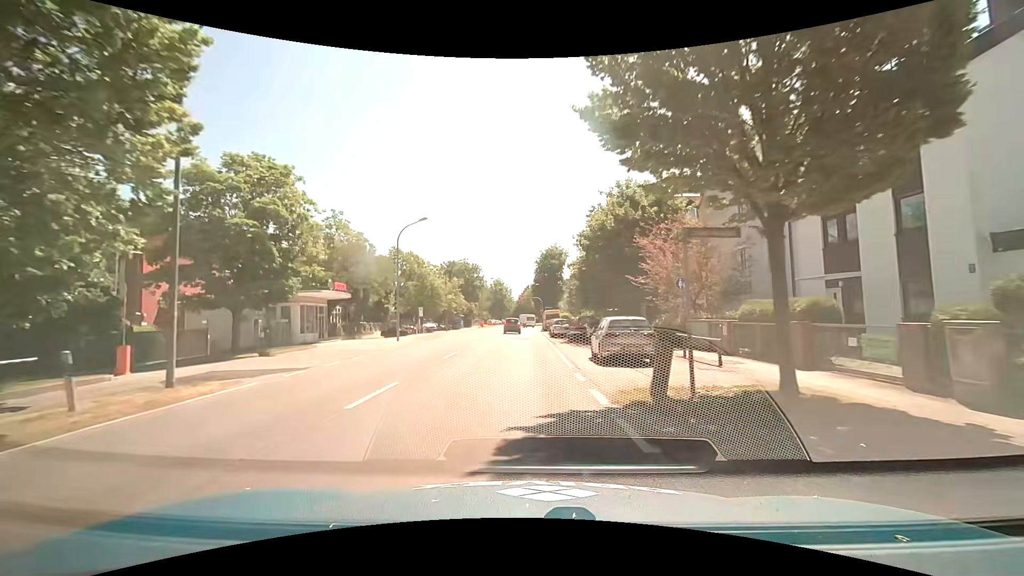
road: tertiary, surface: asphalt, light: Day
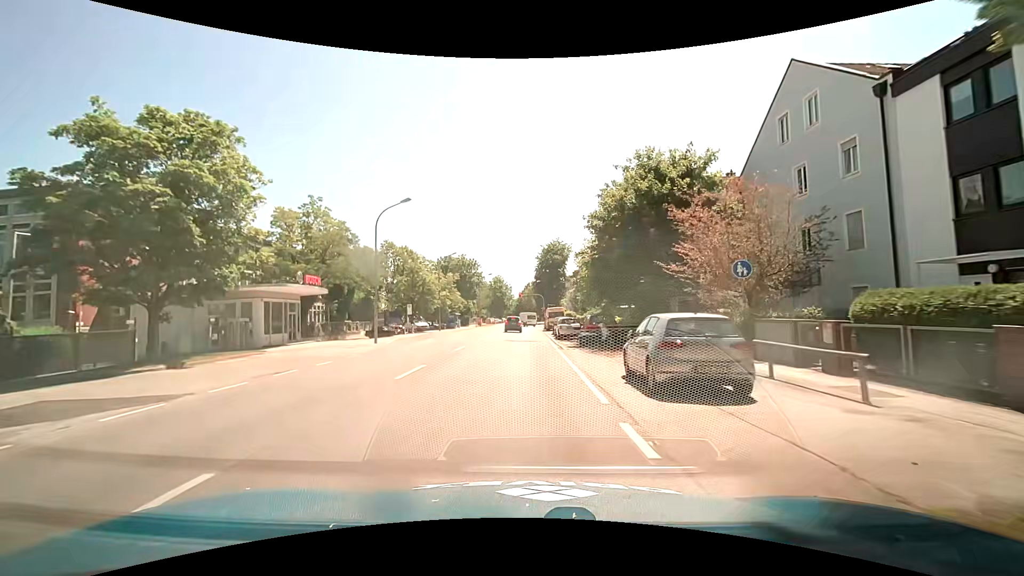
(0.0, +6.3) m; 0°
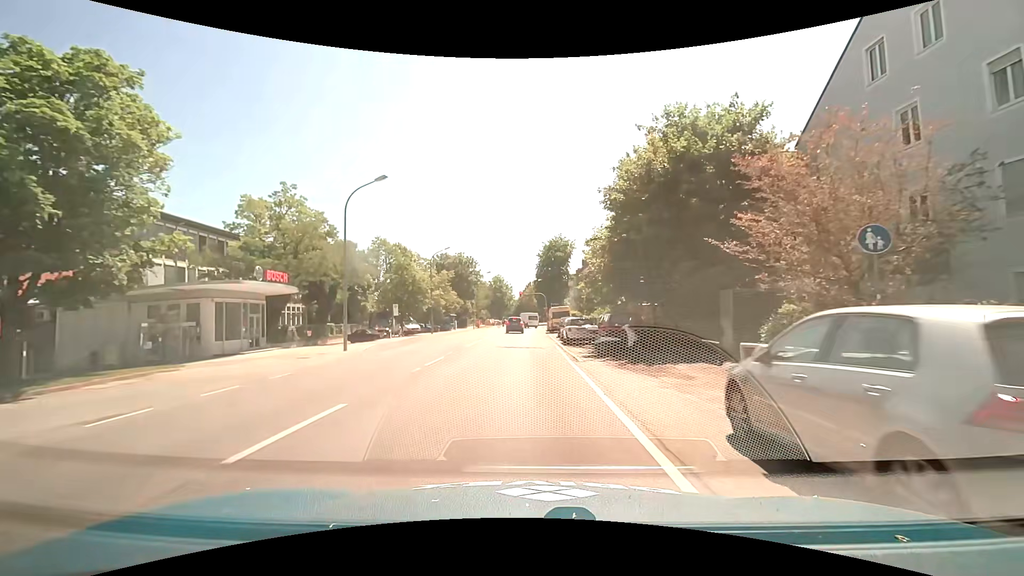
(0.0, +6.2) m; +1°
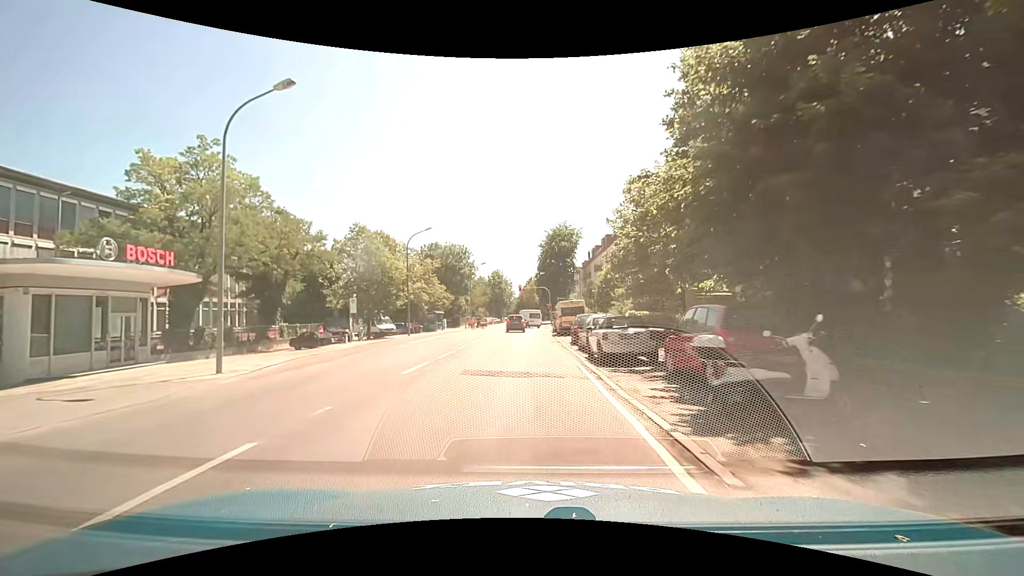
(-0.2, +12.1) m; -1°
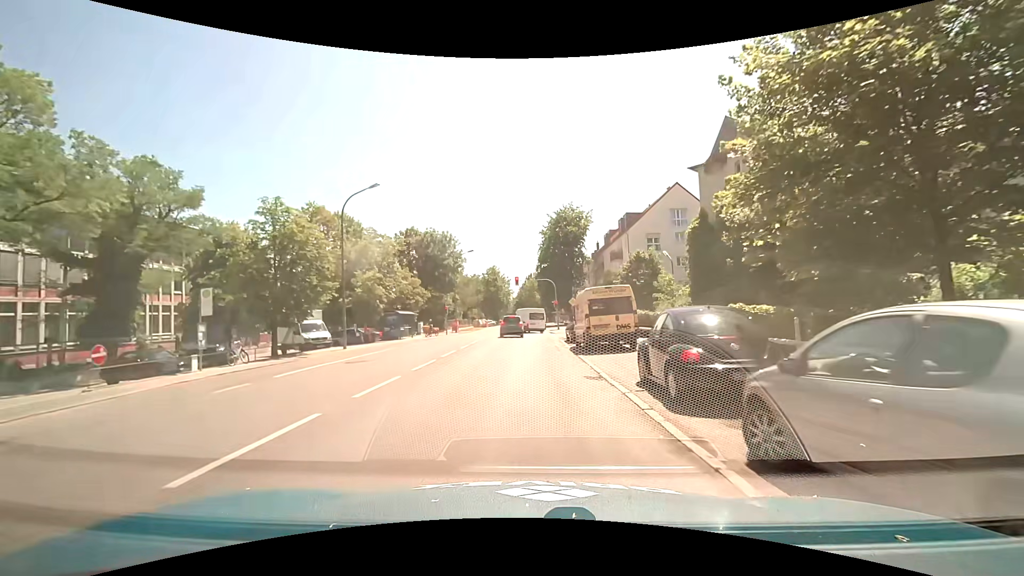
(-0.1, +16.8) m; 0°
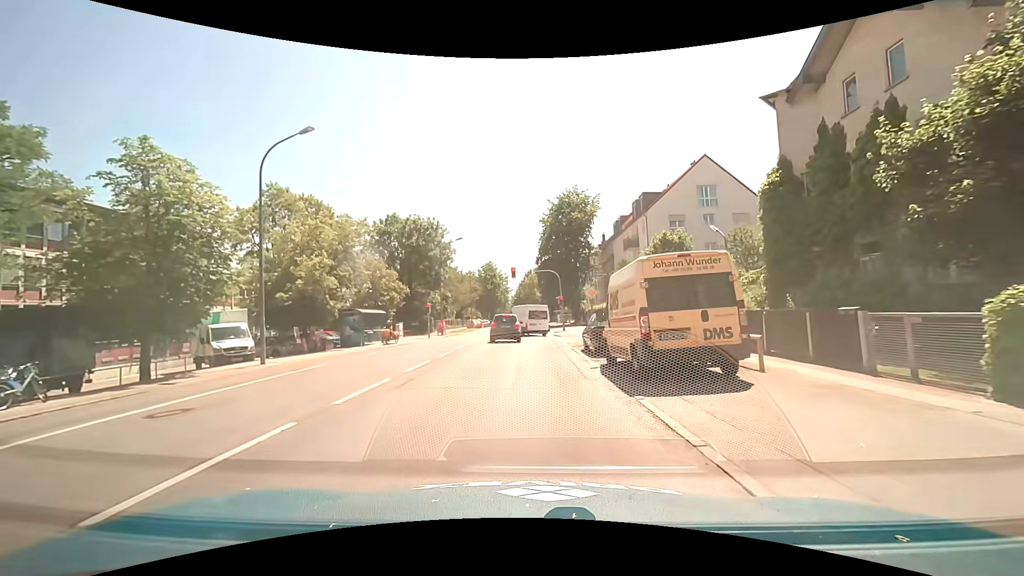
(0.0, +9.5) m; 0°
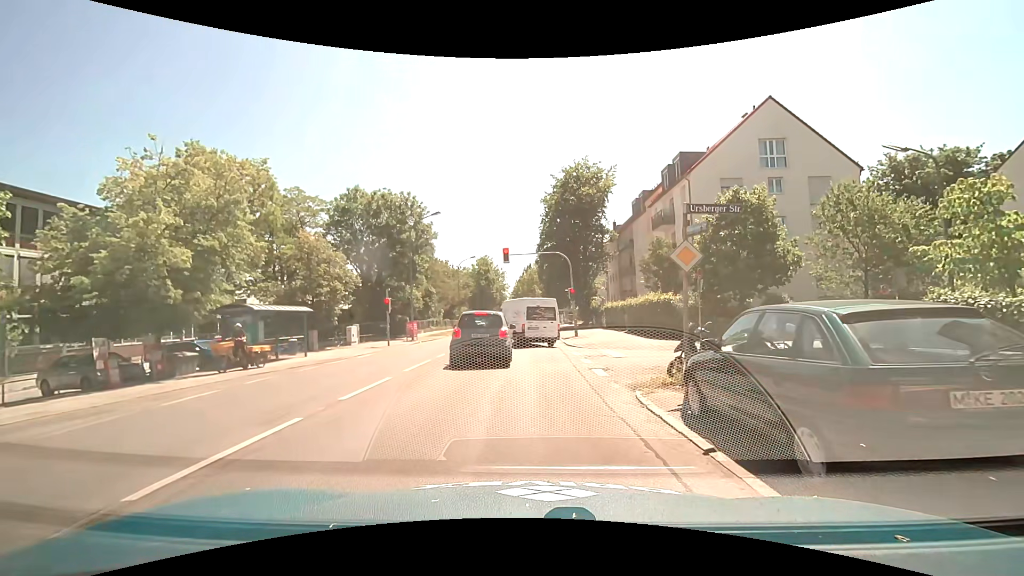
(-0.1, +12.6) m; -1°
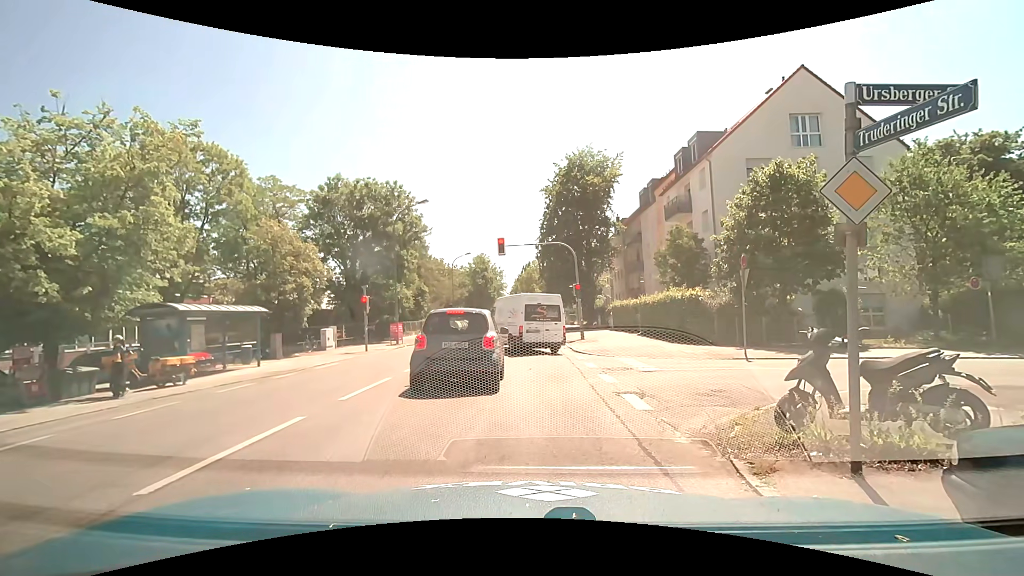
(+0.1, +4.0) m; +1°
